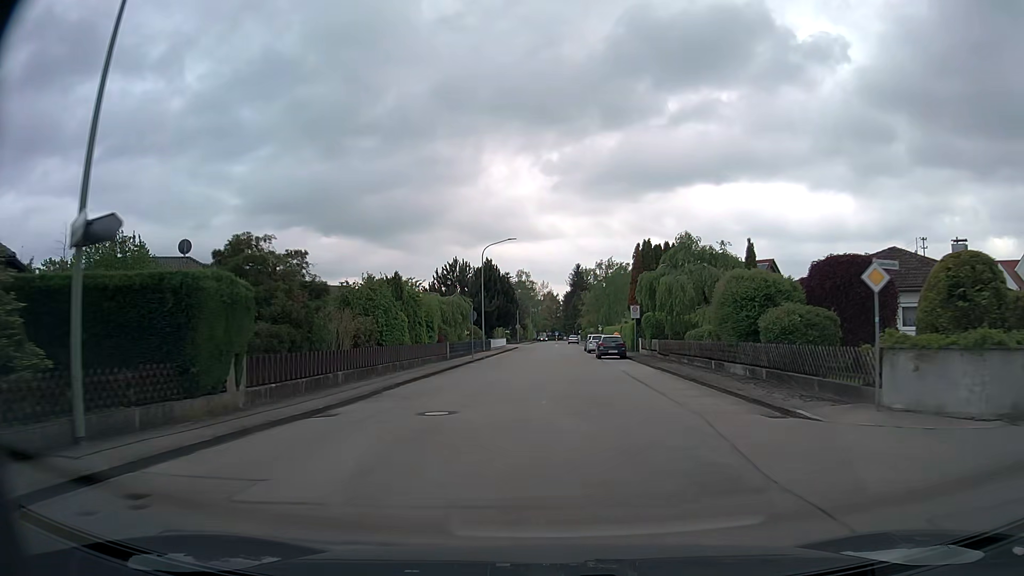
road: tertiary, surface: asphalt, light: Day
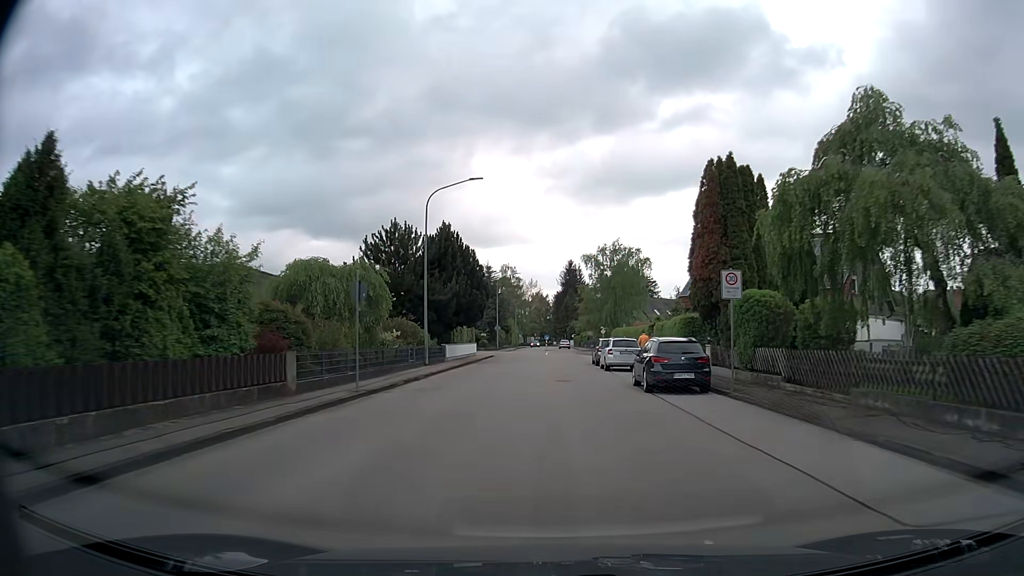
(+0.1, +23.2) m; +1°
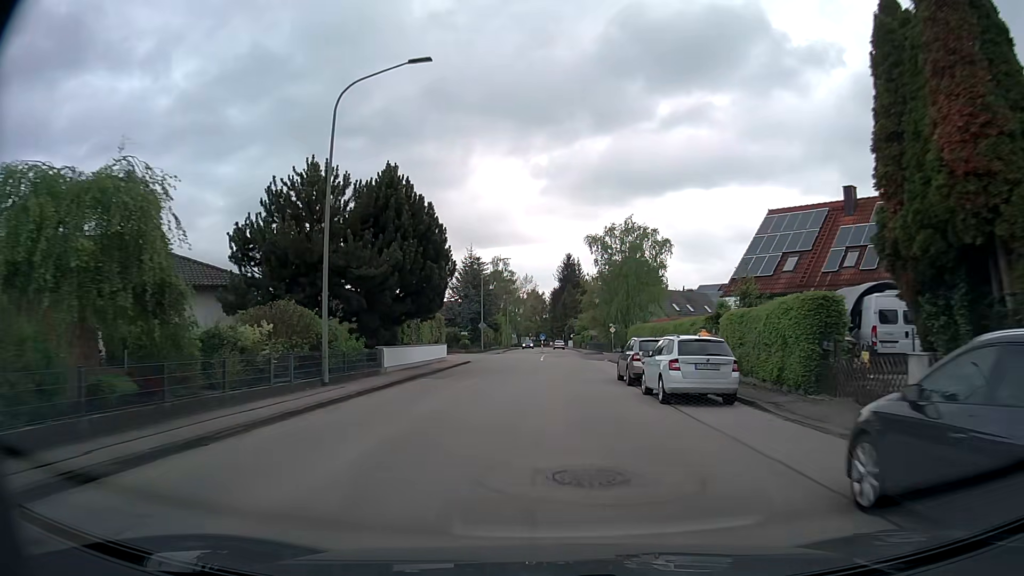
(0.0, +15.5) m; 0°
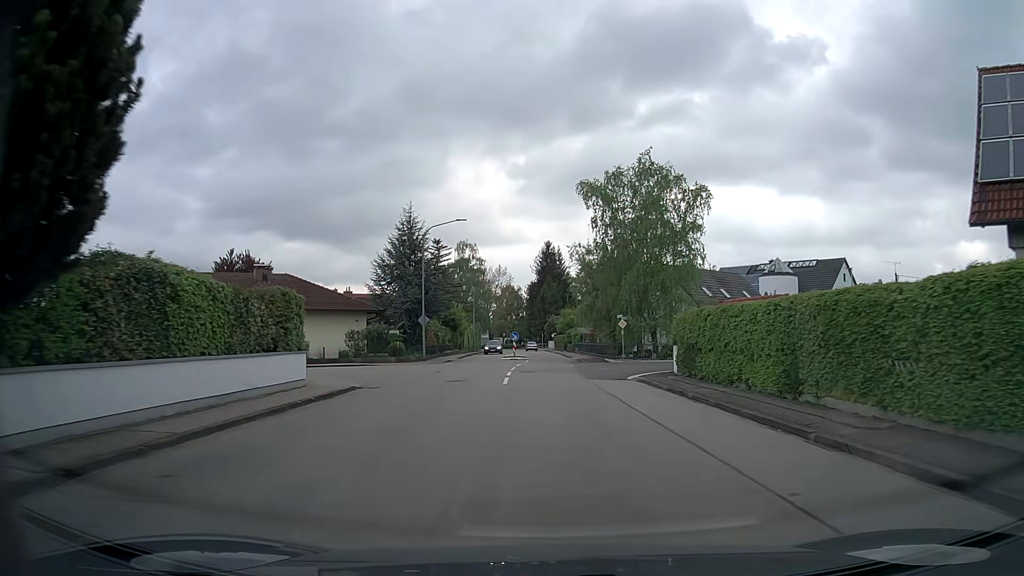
(+0.2, +22.9) m; +2°
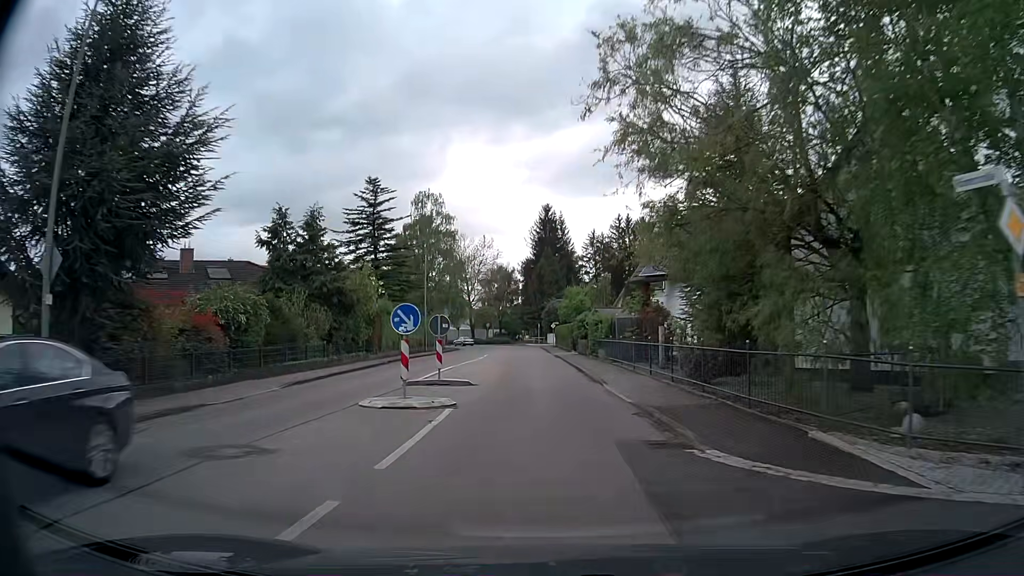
(+0.6, +36.0) m; 0°
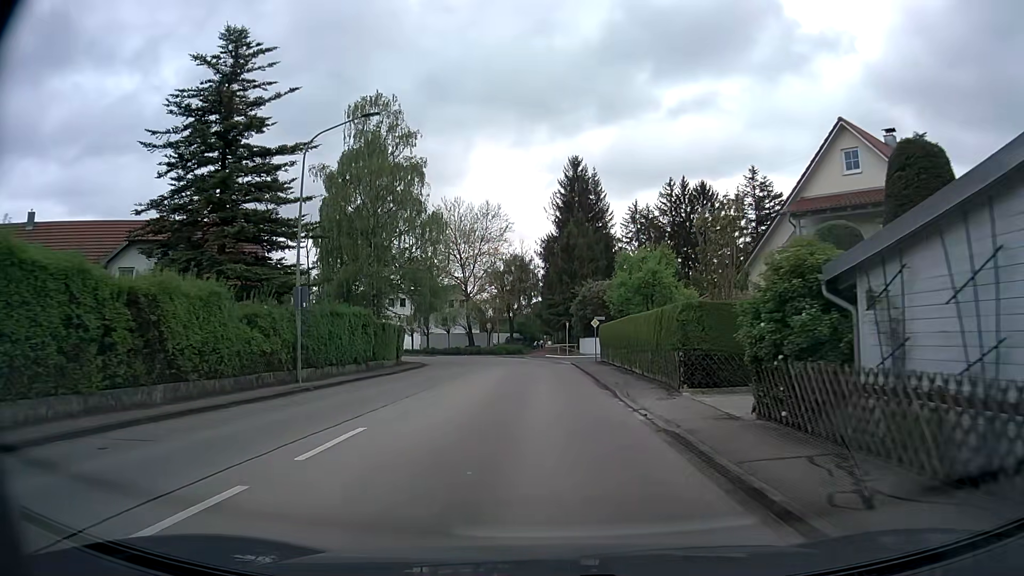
(-0.7, +35.2) m; -2°
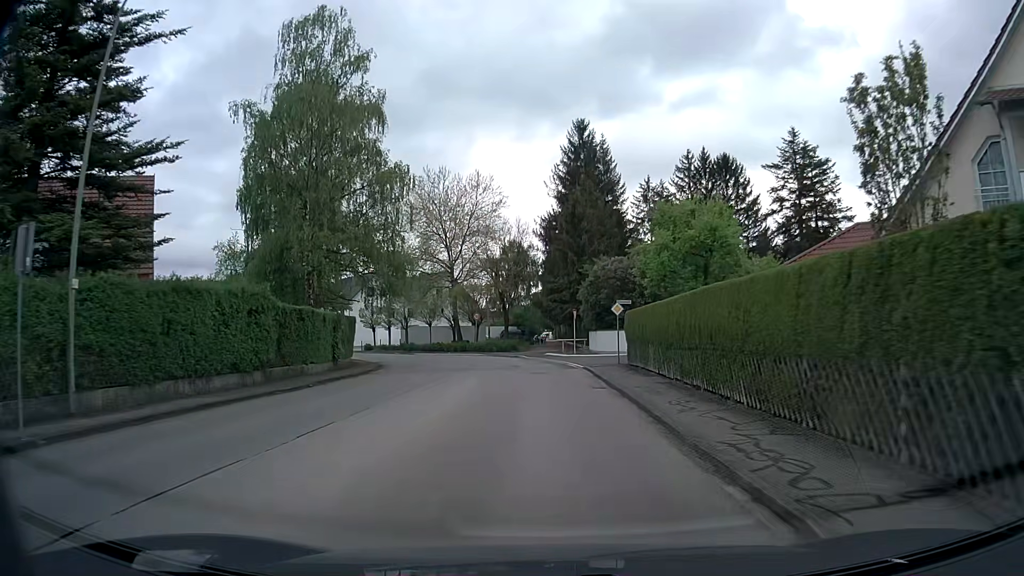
(0.0, +12.8) m; 0°
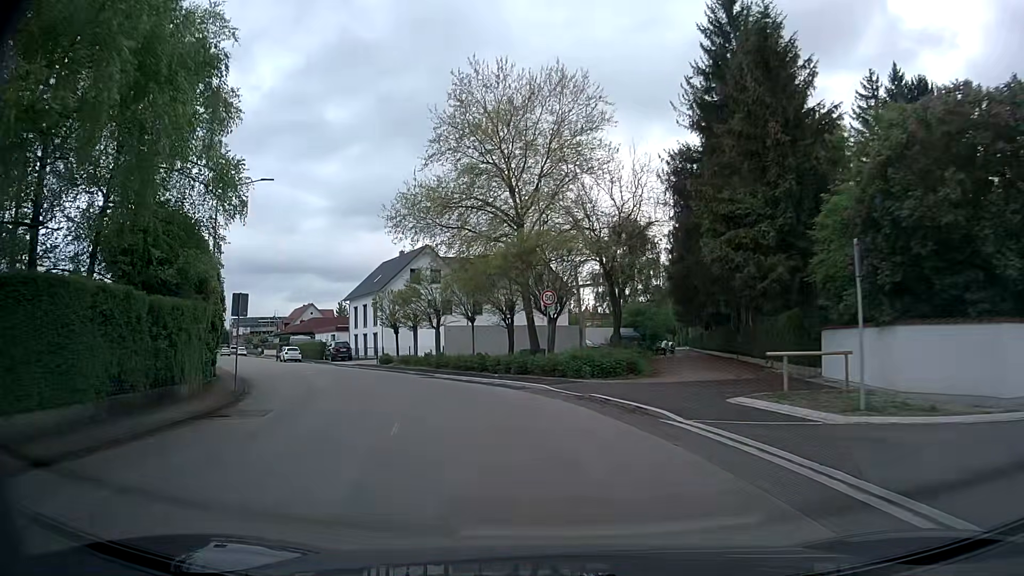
(-1.3, +30.6) m; -9°
(-1, +10) (-4, +20) (-8, +29) (-13, +37) (-19, +46) (-24, +54) (-29, +63) (-34, +71) (-39, +80) (-45, +88) m
